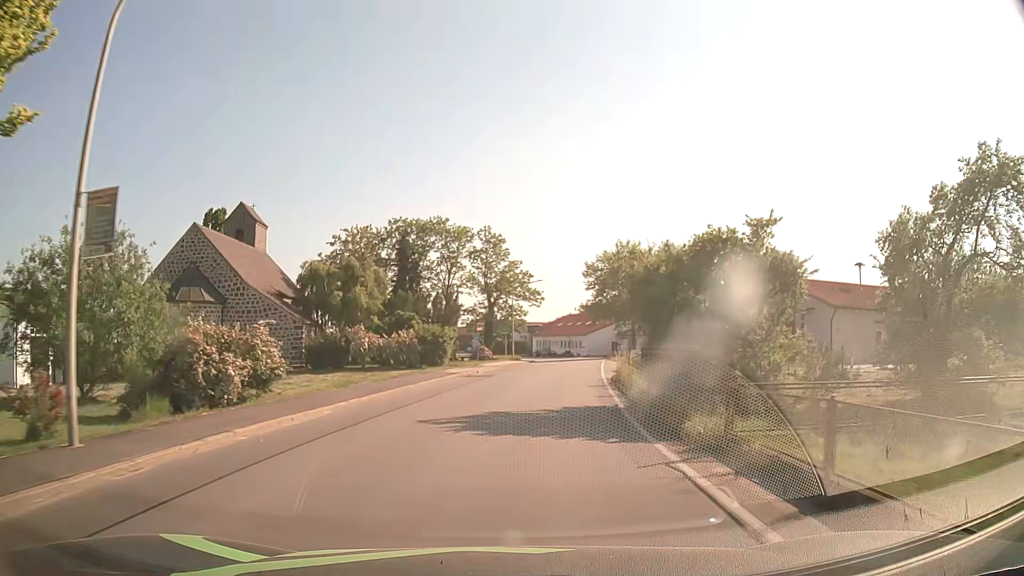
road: secondary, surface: asphalt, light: Day
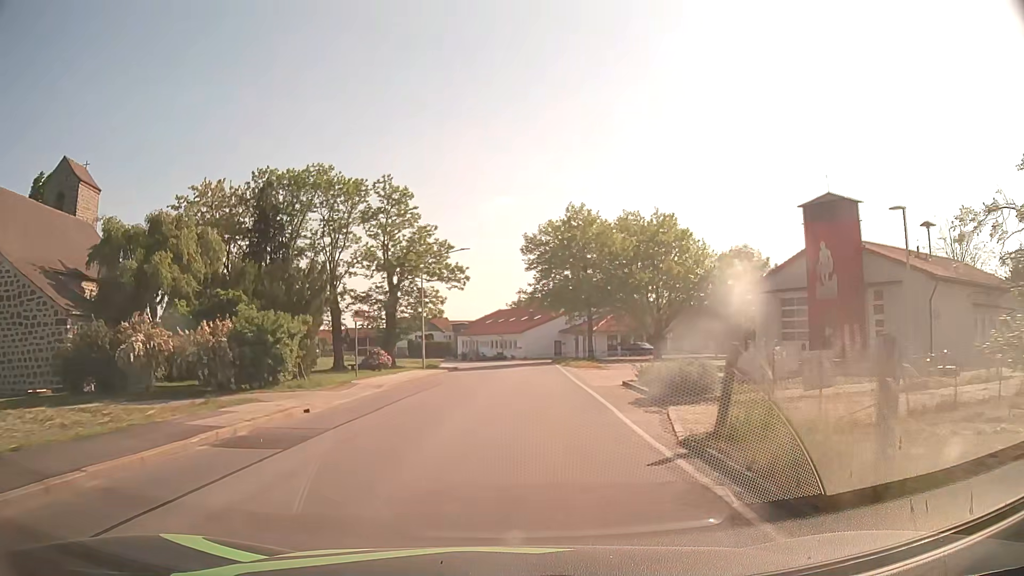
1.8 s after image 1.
(+0.9, +20.4) m; +5°
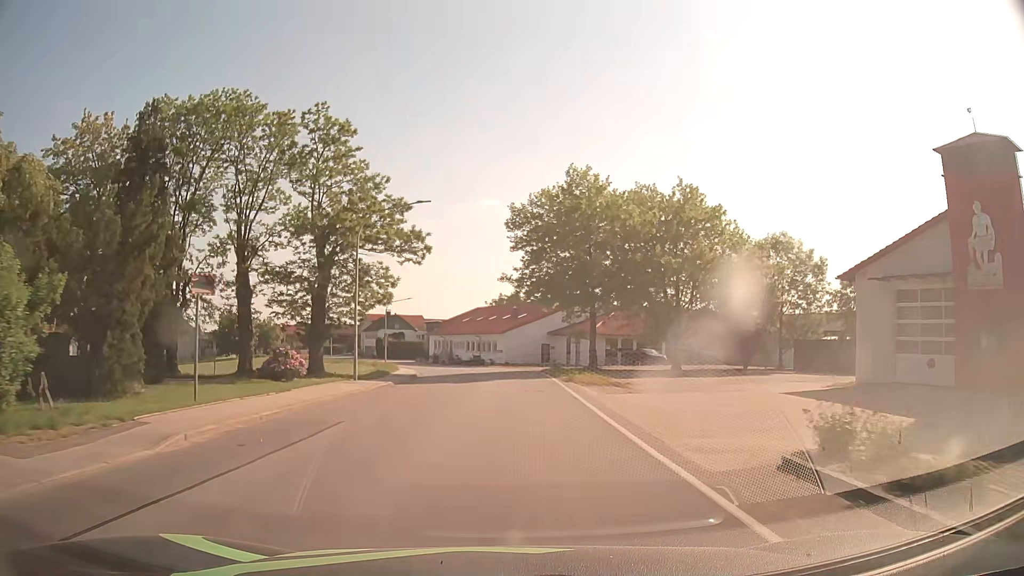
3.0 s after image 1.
(+0.2, +14.1) m; +2°
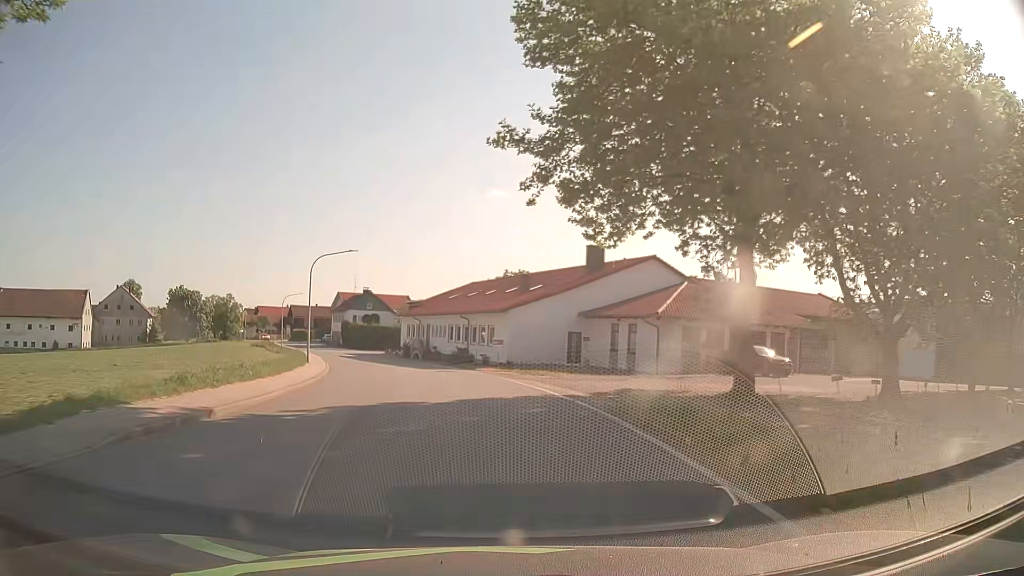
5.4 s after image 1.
(+0.2, +29.5) m; 0°
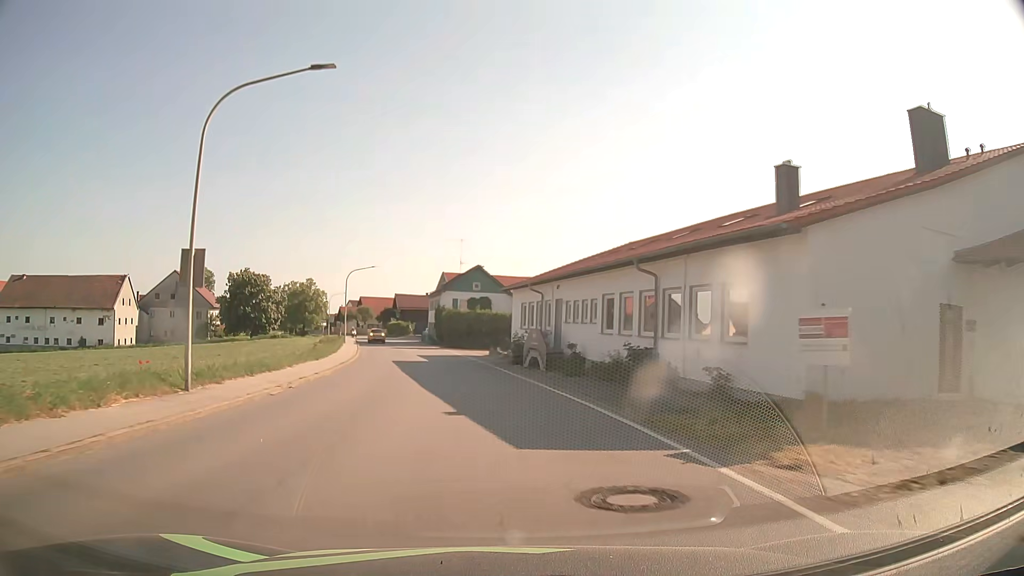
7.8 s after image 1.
(-2.7, +30.2) m; -11°
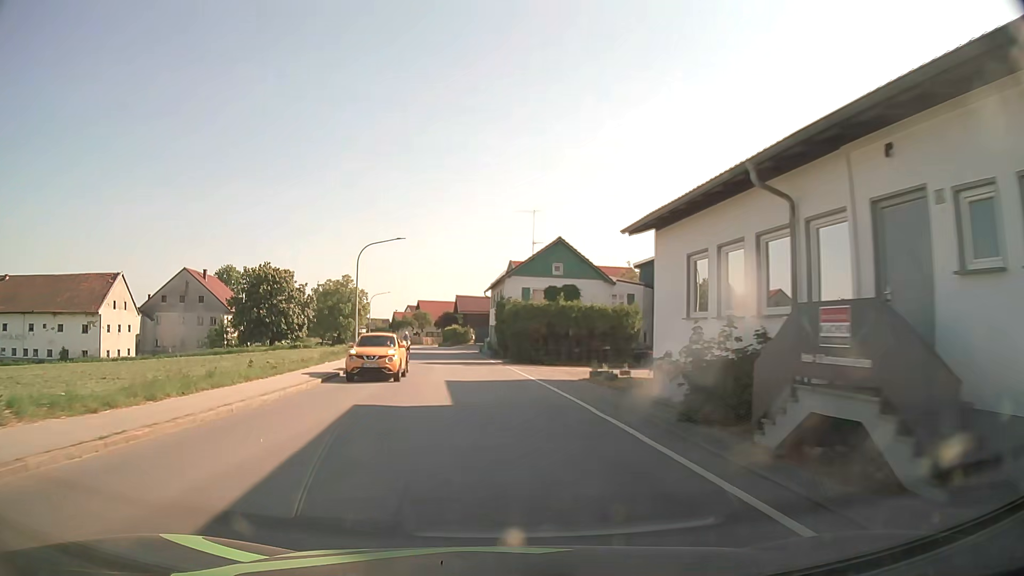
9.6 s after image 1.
(-1.3, +22.8) m; -6°
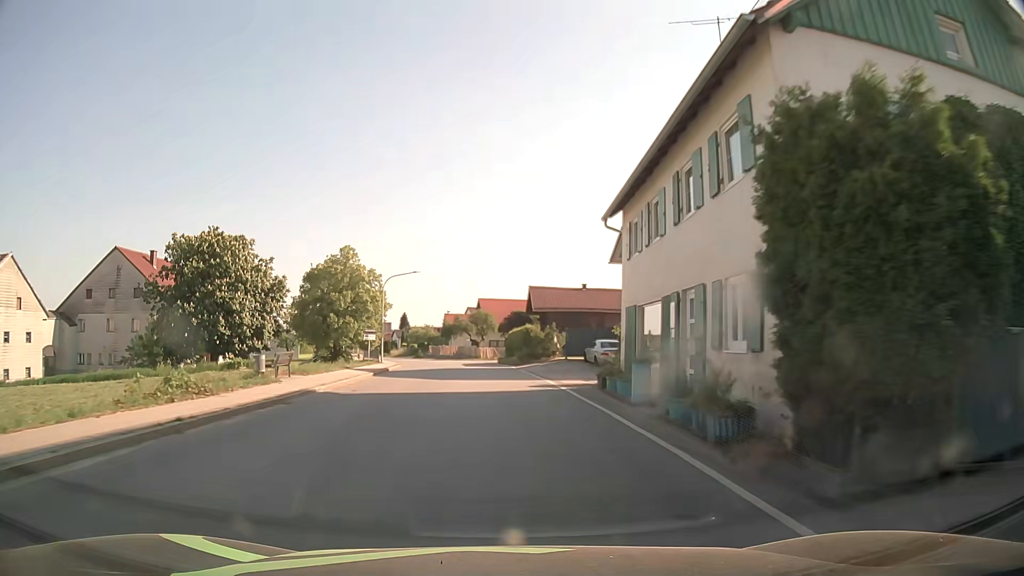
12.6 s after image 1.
(-2.4, +37.8) m; -6°
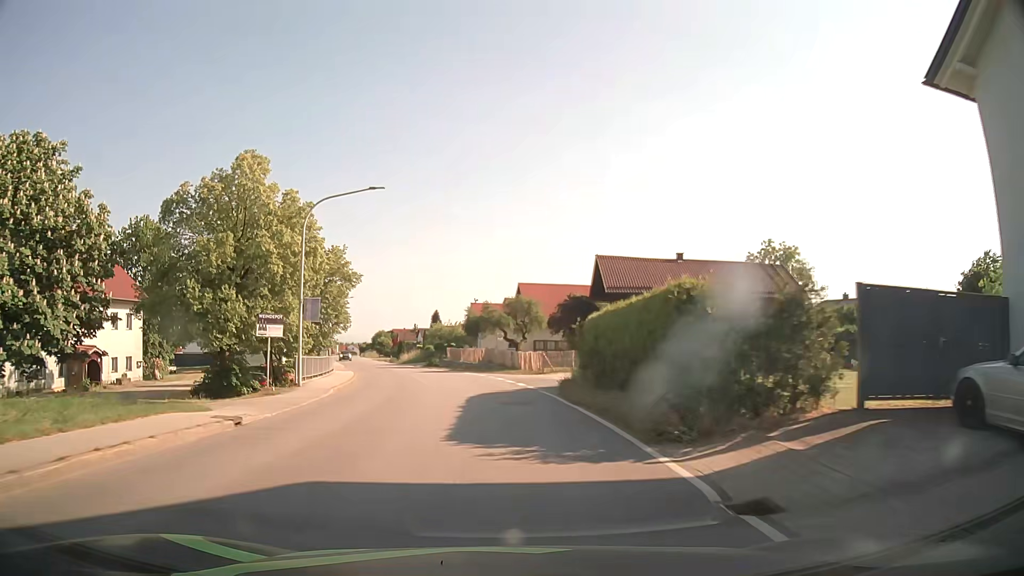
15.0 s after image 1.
(-1.0, +30.4) m; -4°
(0, +10) (-1, +20) (-2, +30) (-3, +40) (-6, +50) (-8, +59) (-11, +69) (-14, +78) (-17, +88) (-20, +97) m
